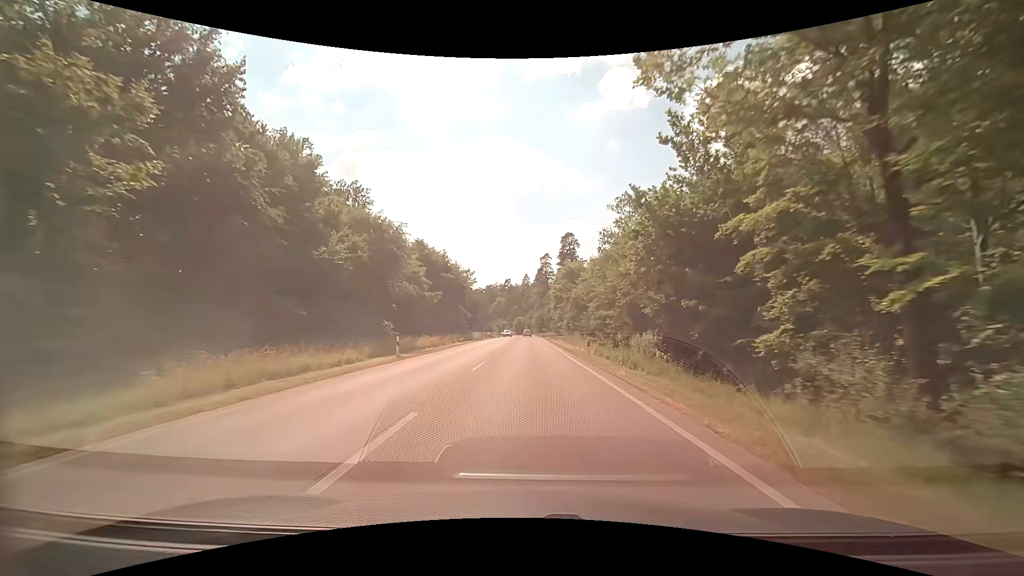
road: secondary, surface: asphalt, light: Day
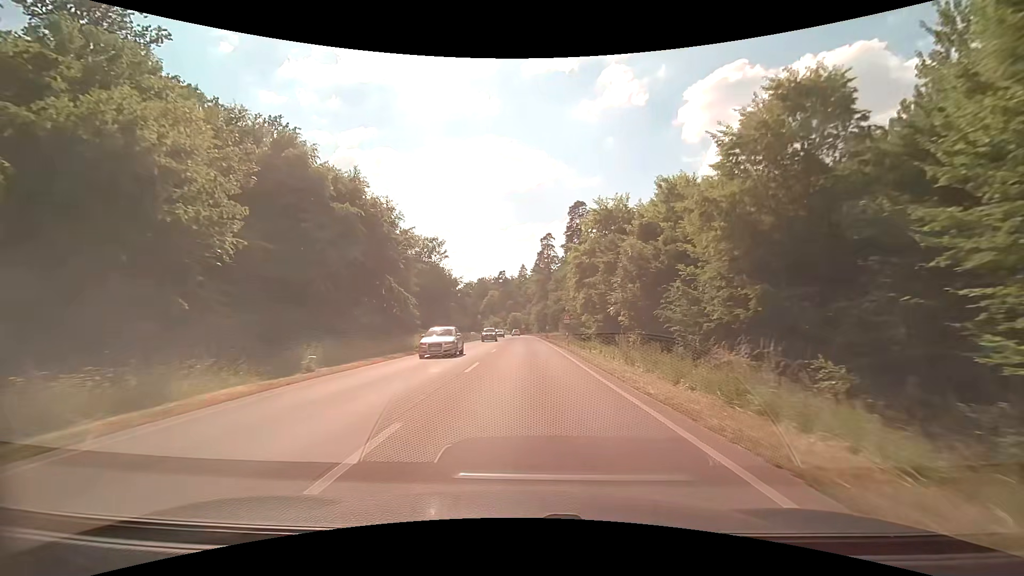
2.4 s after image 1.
(-0.2, +37.1) m; 0°
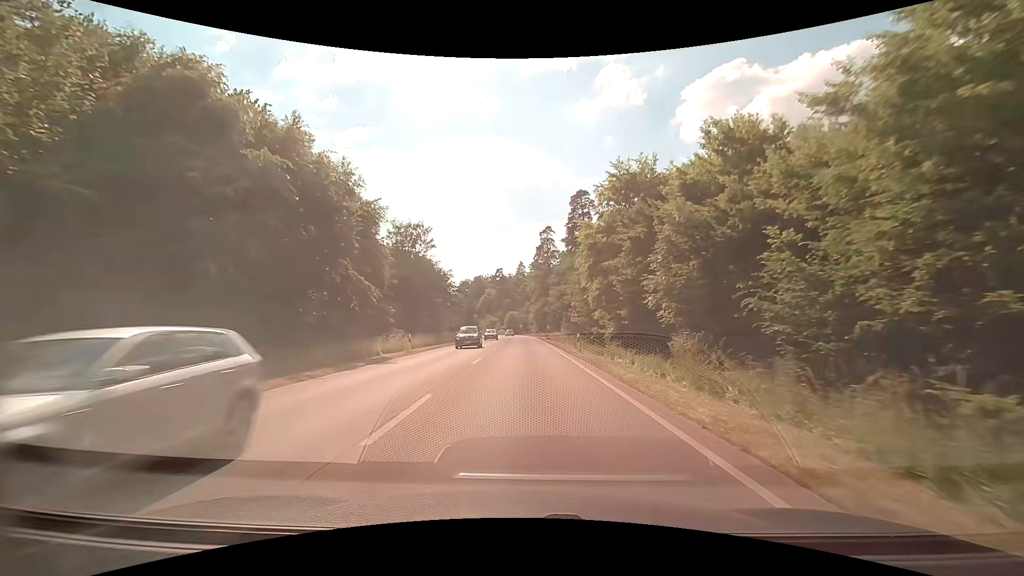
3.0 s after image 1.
(-0.1, +9.2) m; 0°
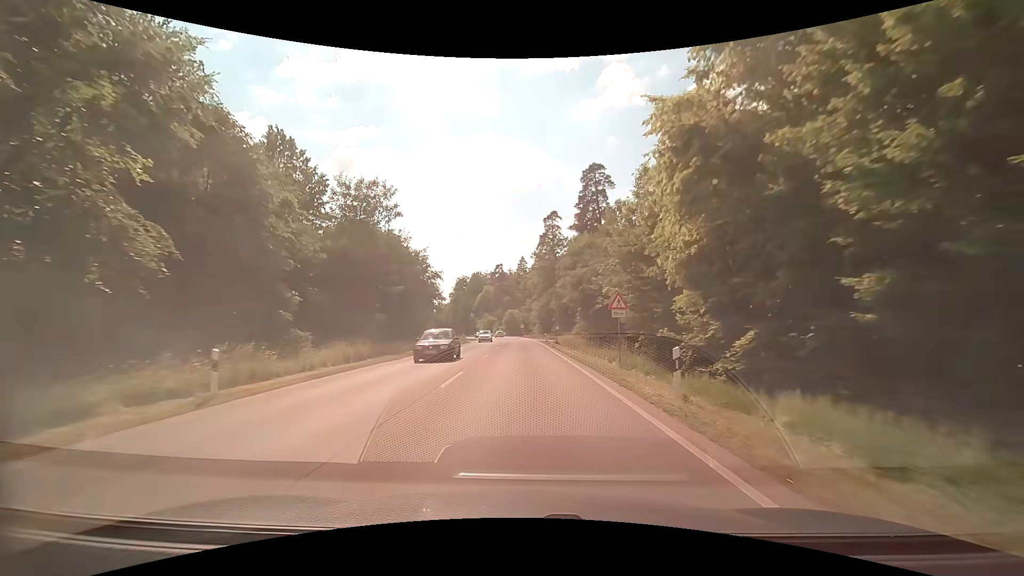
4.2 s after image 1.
(-0.1, +18.4) m; -1°
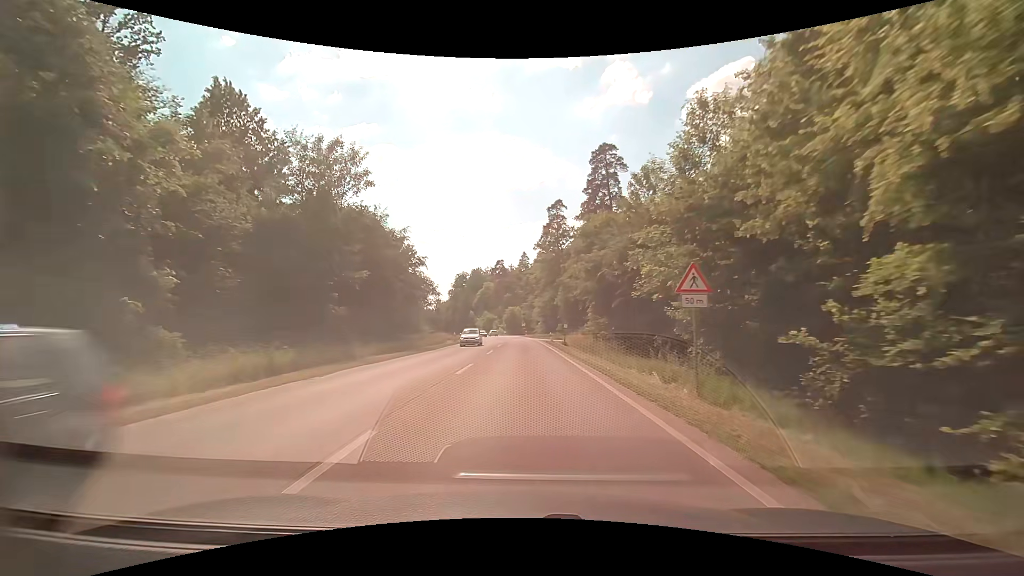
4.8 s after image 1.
(+0.1, +9.1) m; 0°
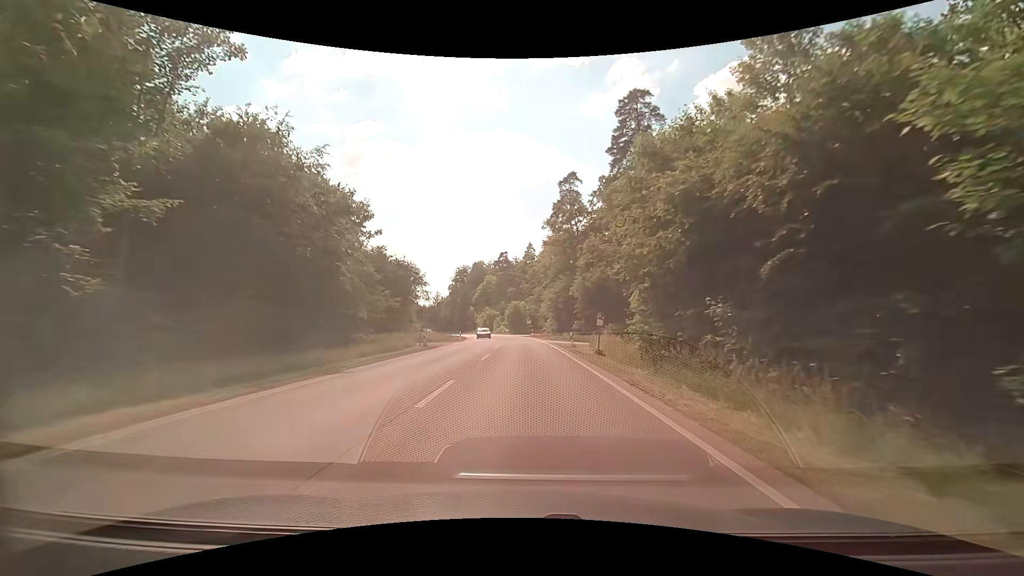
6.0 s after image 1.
(-0.1, +18.1) m; -1°
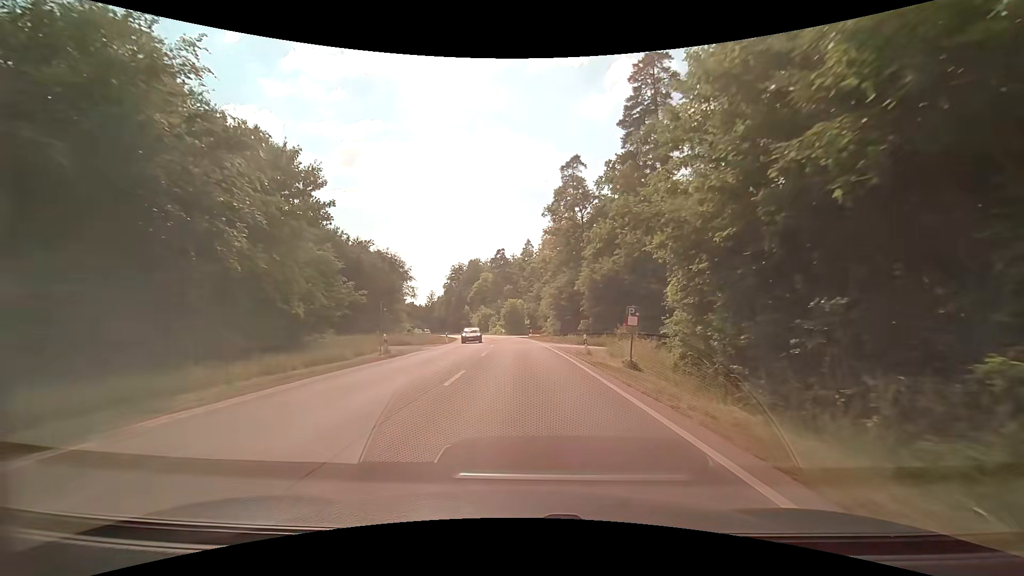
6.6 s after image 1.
(+0.1, +8.9) m; 0°
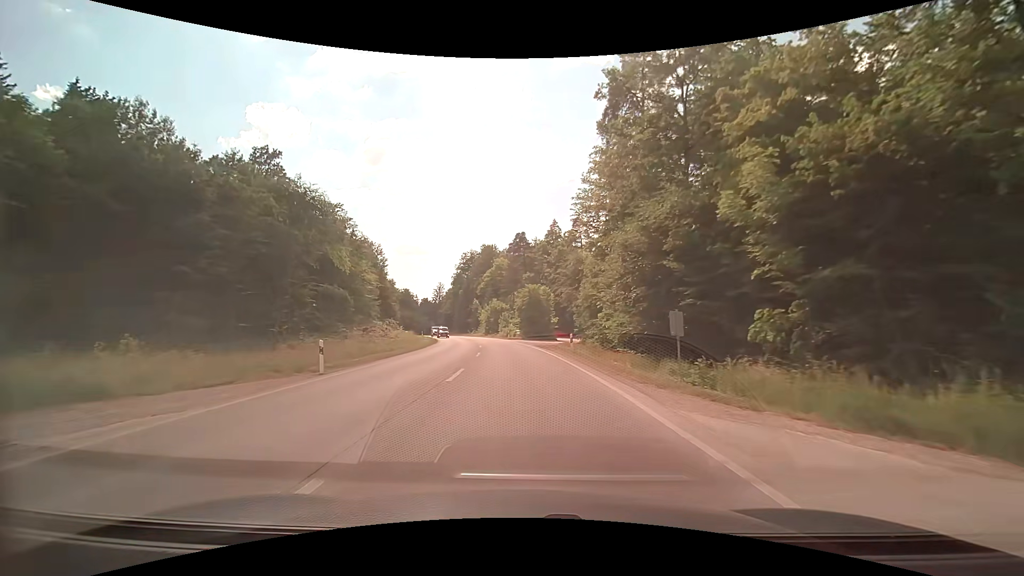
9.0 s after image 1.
(-0.4, +35.1) m; -2°
(0, +10) (-1, +20) (-1, +30) (-2, +40) (-3, +50) (-4, +60) (-6, +70) (-8, +79) (-11, +89) (-13, +99) m
